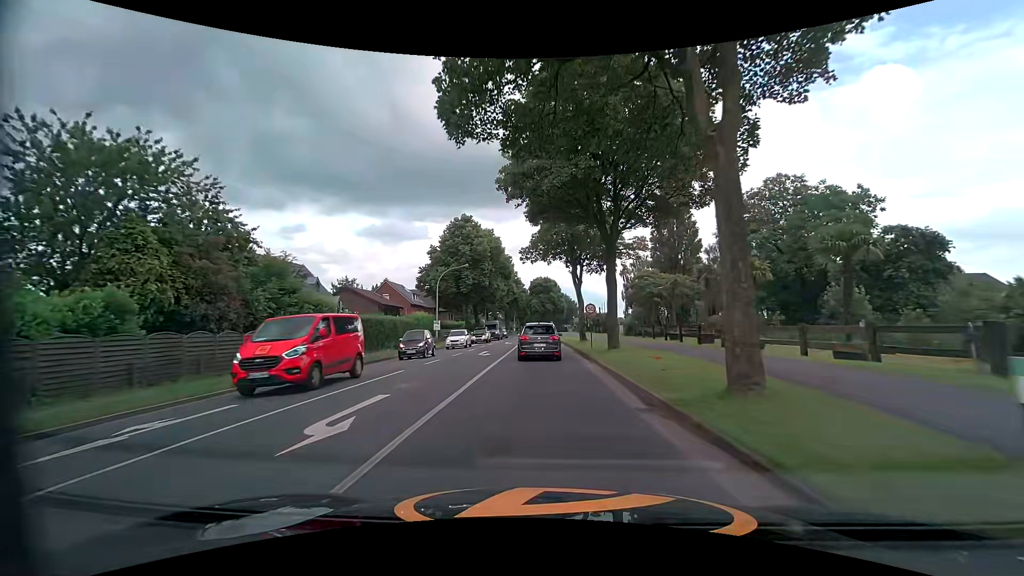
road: tertiary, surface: asphalt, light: Day
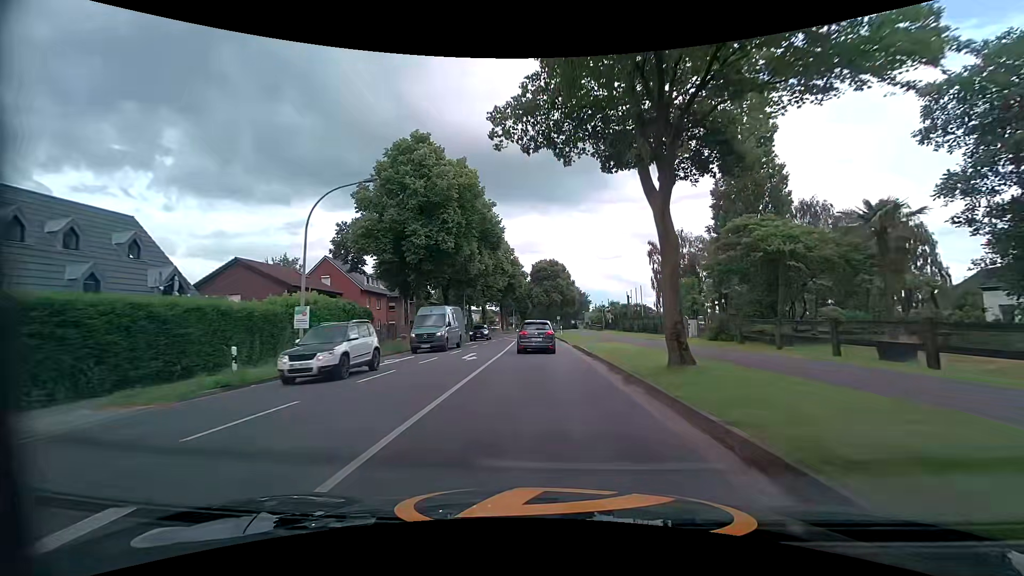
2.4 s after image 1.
(0.0, +26.6) m; -1°
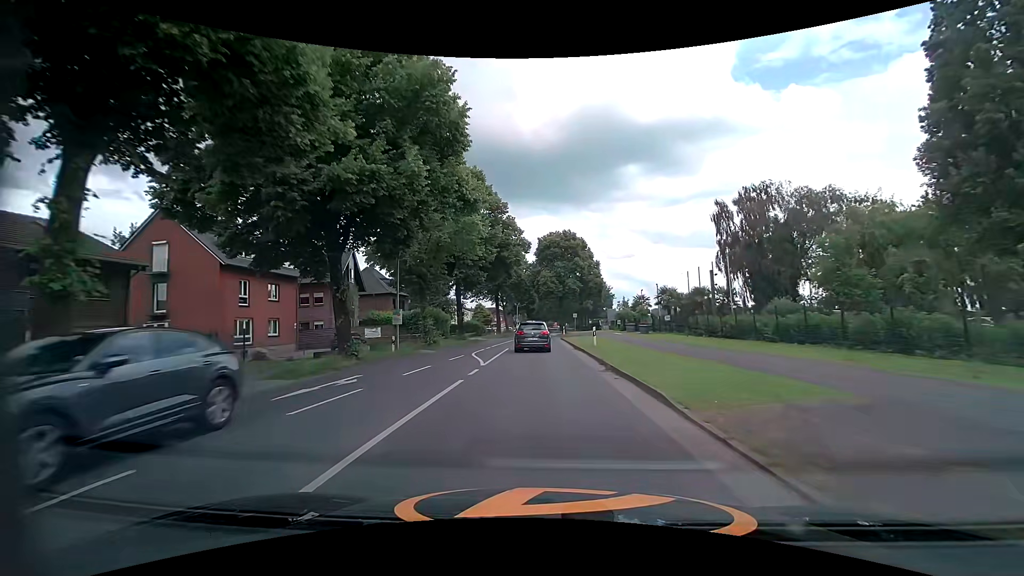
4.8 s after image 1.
(+0.3, +29.0) m; 0°
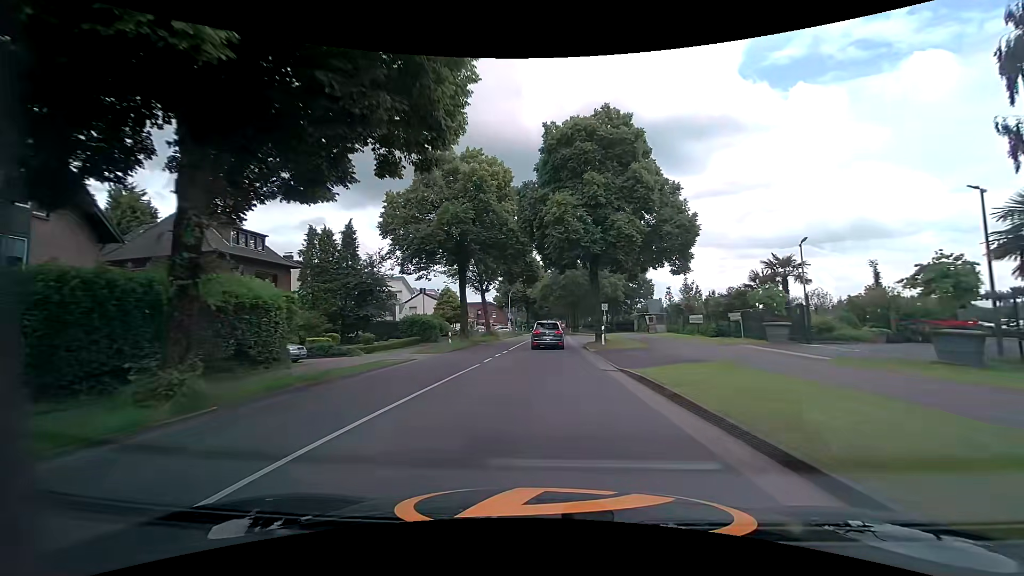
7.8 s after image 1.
(-0.6, +37.4) m; -1°
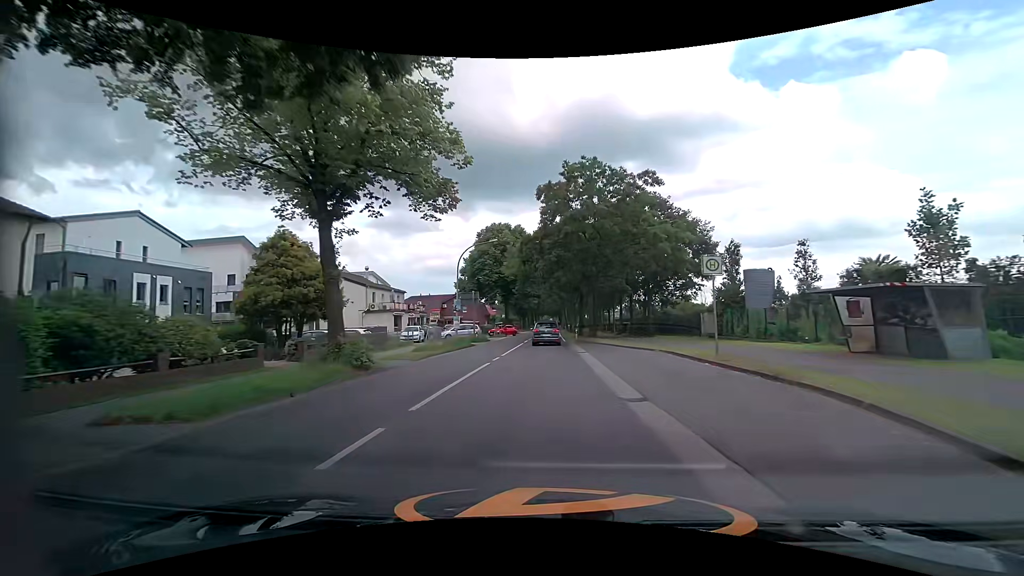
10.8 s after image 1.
(+0.6, +36.3) m; +2°
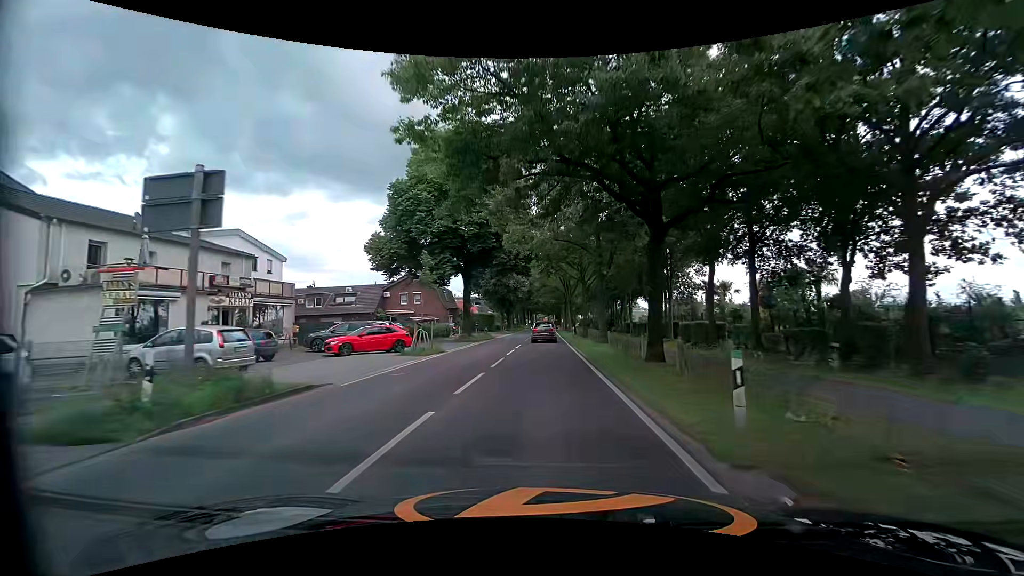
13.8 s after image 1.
(-0.5, +35.3) m; -1°
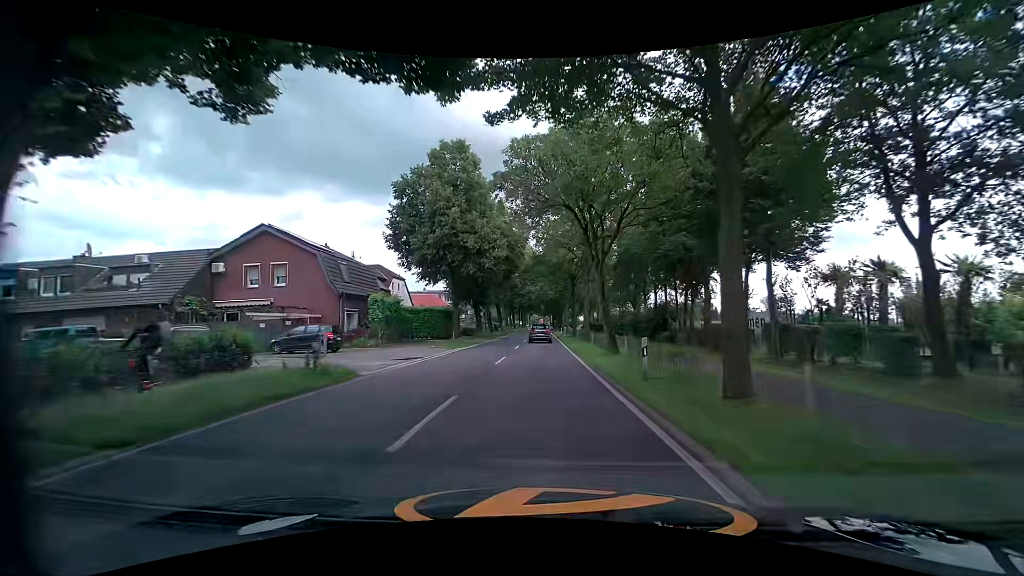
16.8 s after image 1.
(+0.6, +35.0) m; +3°
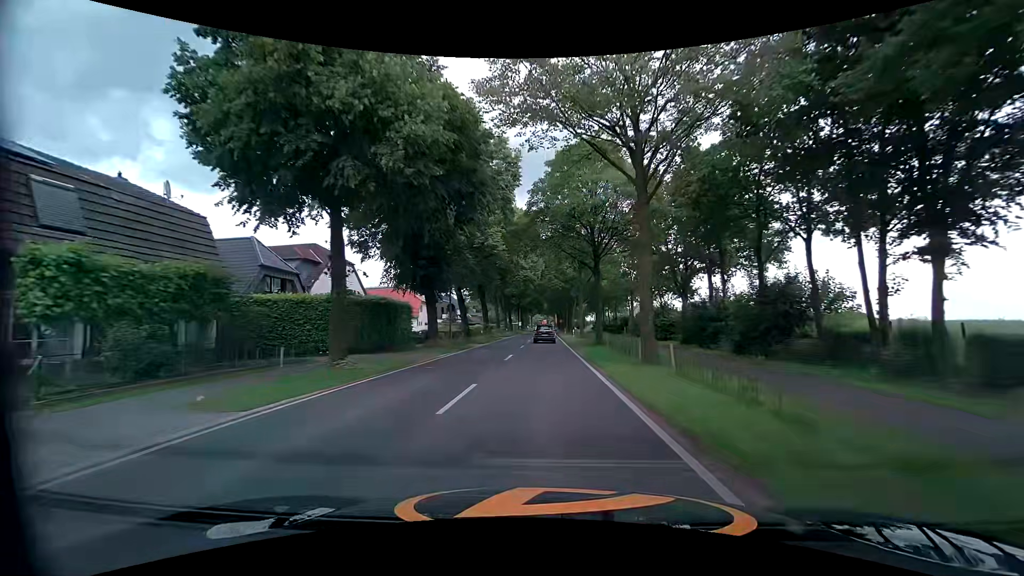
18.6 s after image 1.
(-0.5, +22.0) m; -2°
(0, +10) (0, +20) (0, +30) (0, +40) (0, +50) (0, +60) (0, +70) (0, +80) (0, +90) (0, +100) m
